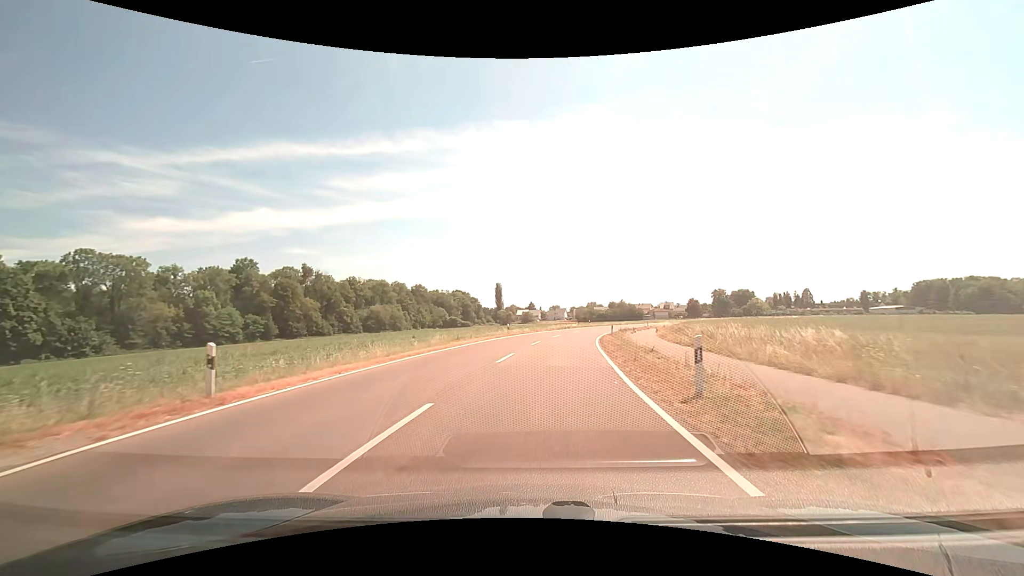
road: tertiary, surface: asphalt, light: Day
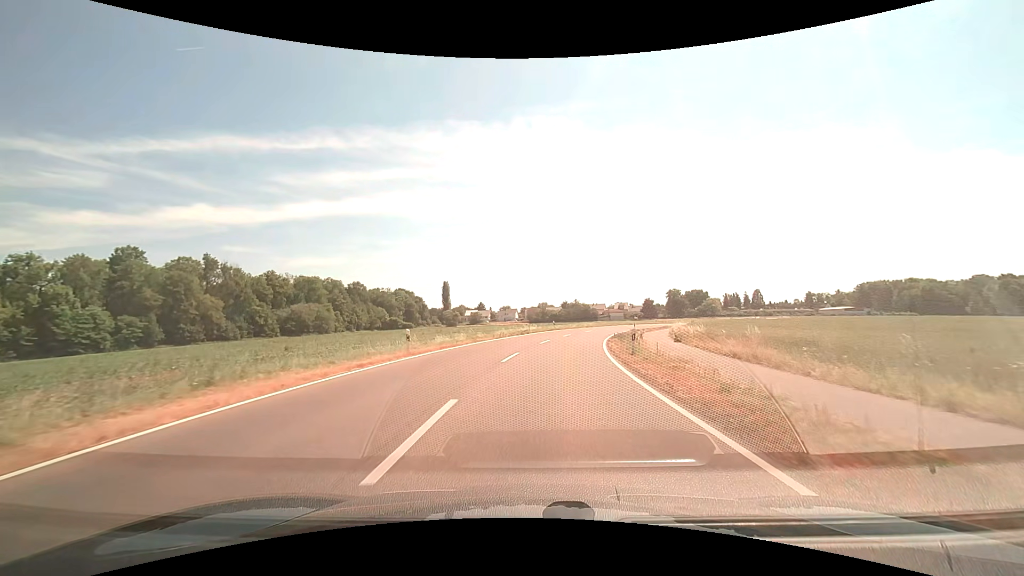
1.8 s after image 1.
(+0.9, +23.4) m; +6°
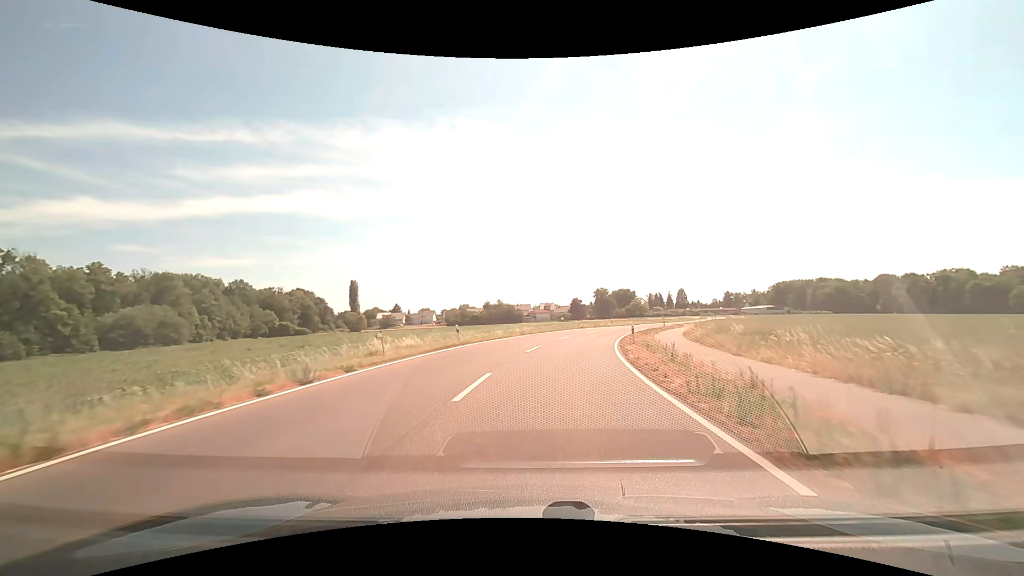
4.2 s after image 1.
(+2.4, +31.7) m; +9°
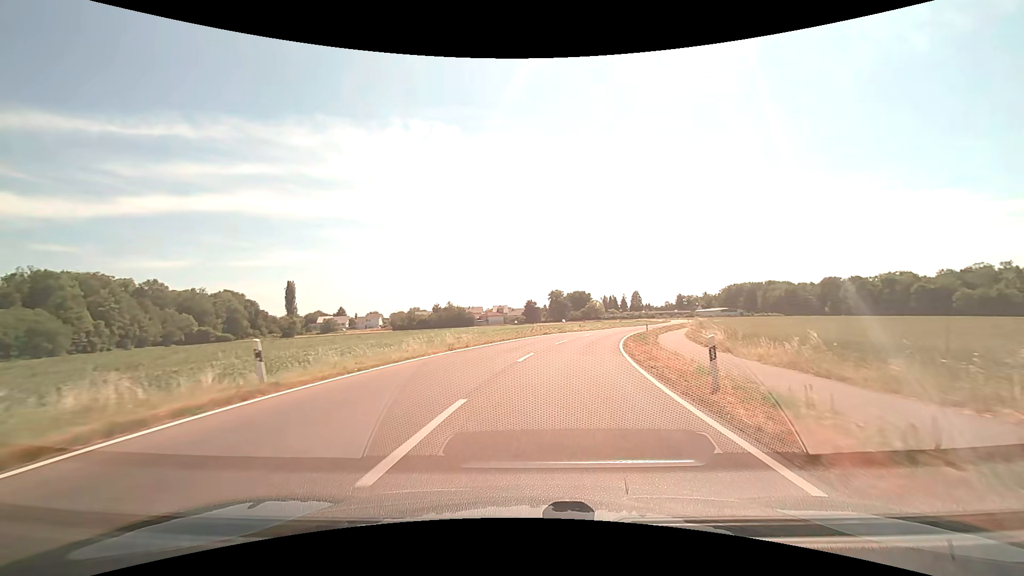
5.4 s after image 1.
(+0.7, +16.2) m; +5°
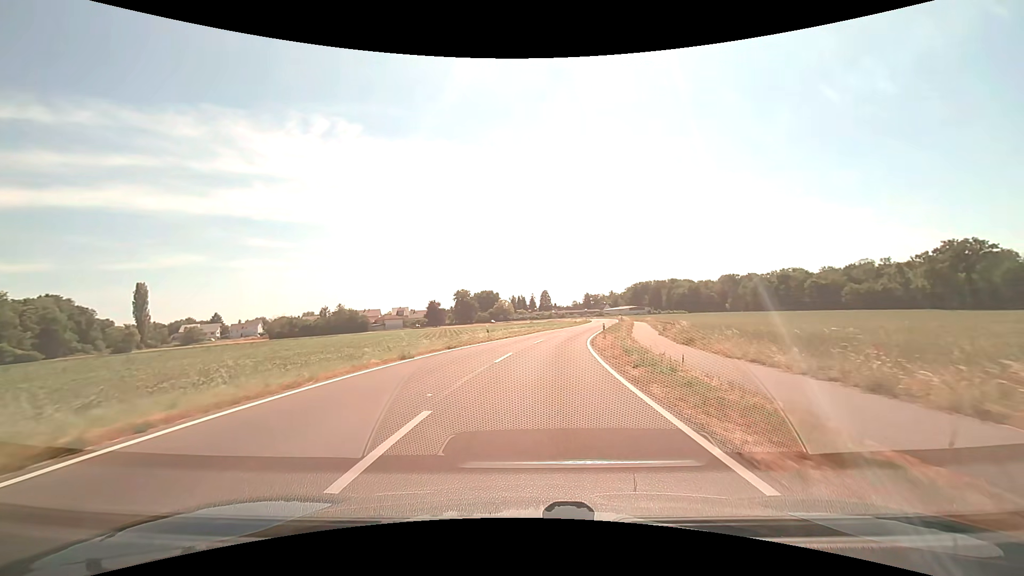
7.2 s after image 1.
(+2.2, +24.4) m; +11°
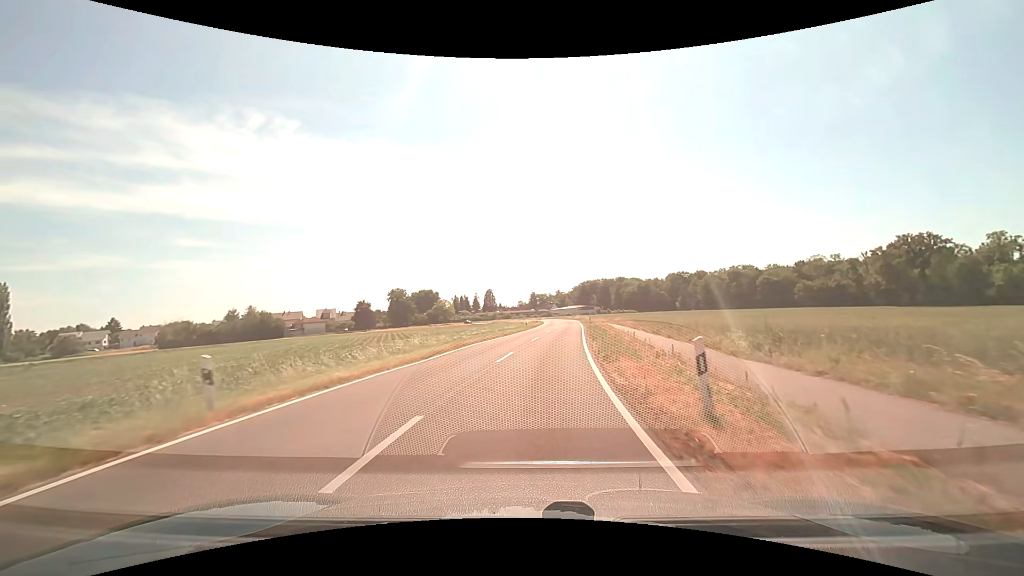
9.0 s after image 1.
(+1.4, +24.0) m; +6°
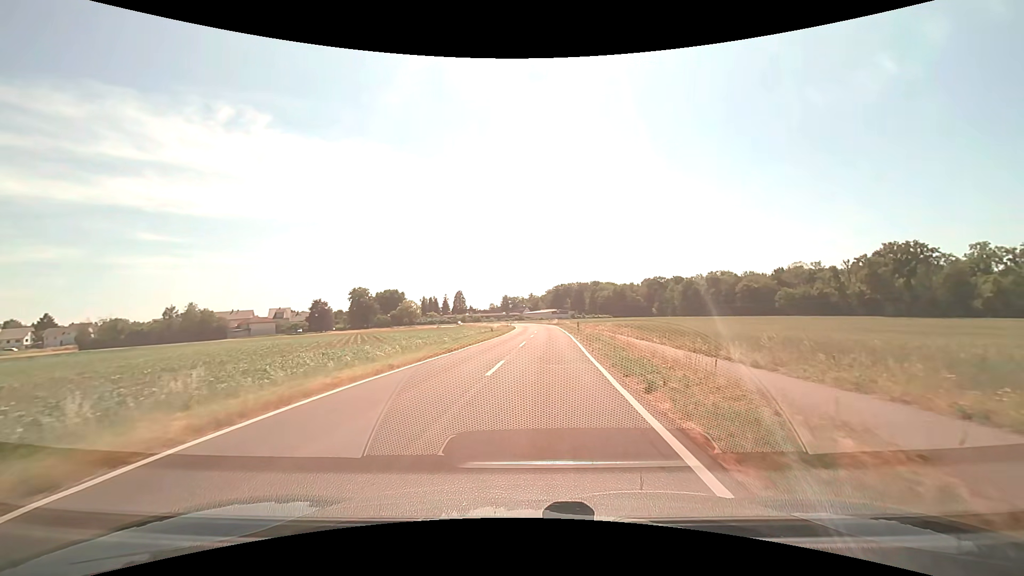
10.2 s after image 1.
(+0.4, +15.1) m; +3°
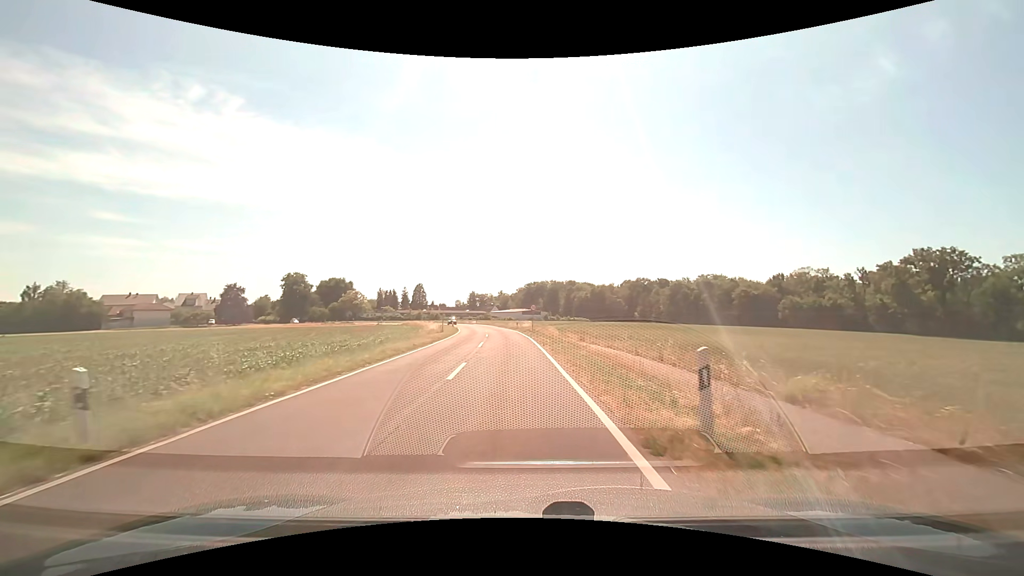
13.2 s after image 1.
(+1.7, +36.3) m; +3°
(0, +10) (0, +20) (-1, +30) (-1, +40) (-2, +50) (-3, +60) (-5, +70) (-7, +80) (-9, +89) (-11, +99) m
